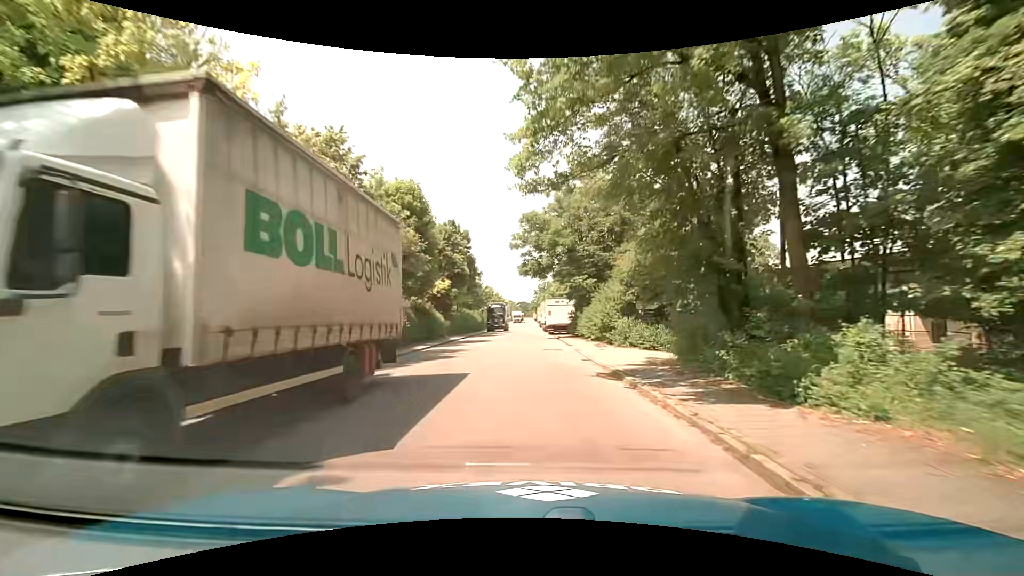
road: tertiary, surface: asphalt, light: Day
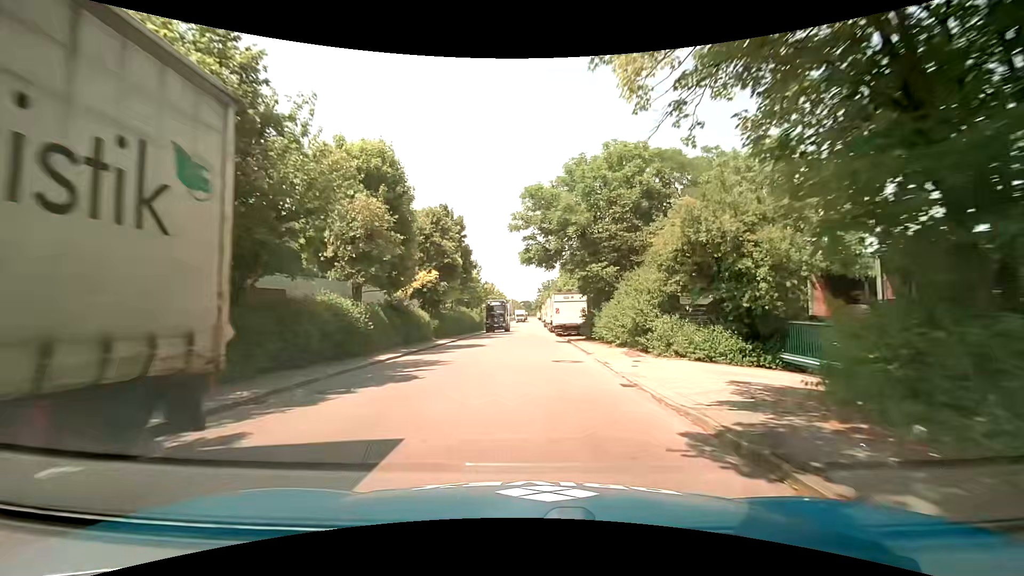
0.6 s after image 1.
(0.0, +6.9) m; -1°
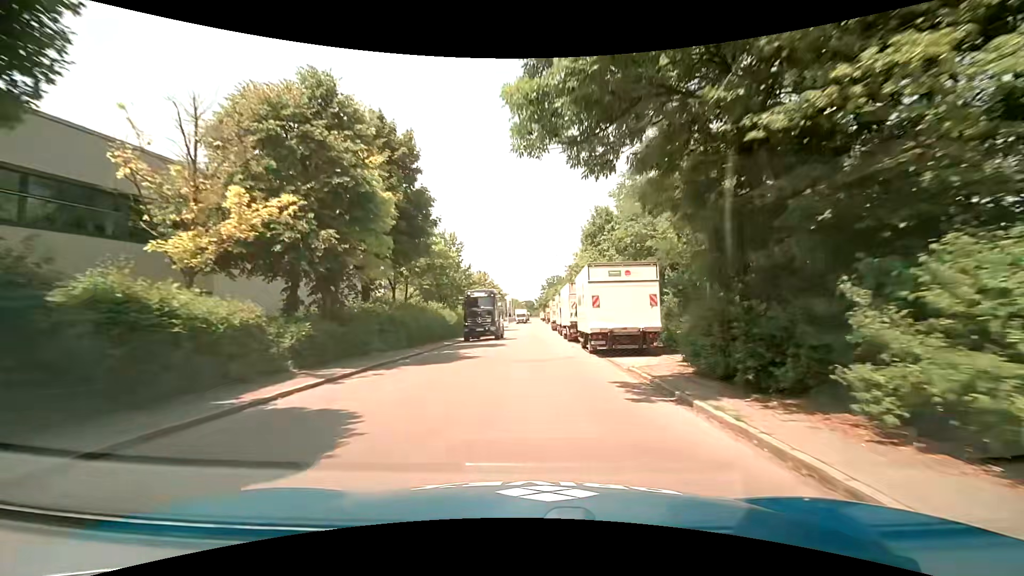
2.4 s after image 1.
(-0.1, +20.8) m; 0°
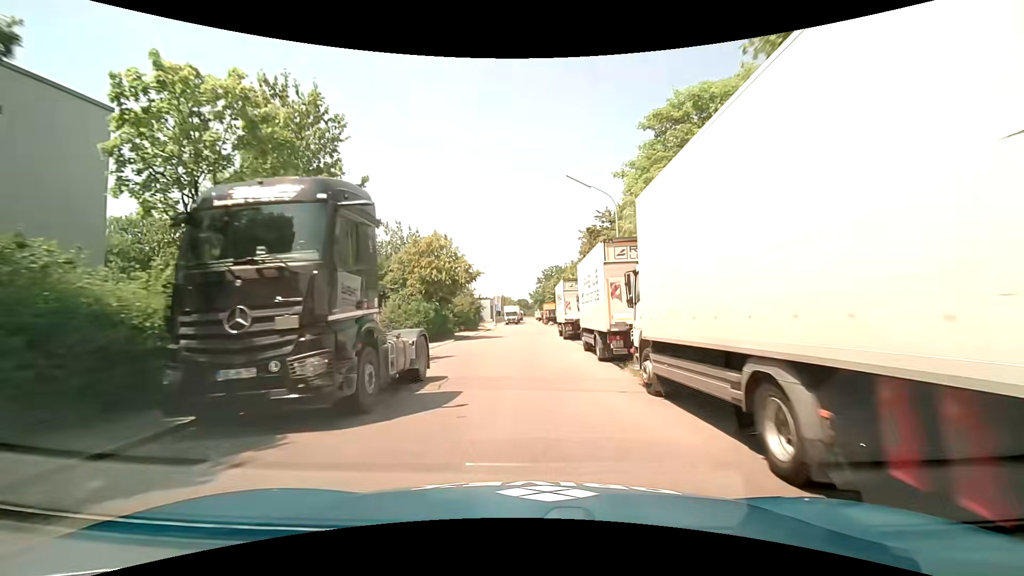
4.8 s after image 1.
(+0.3, +27.7) m; +1°
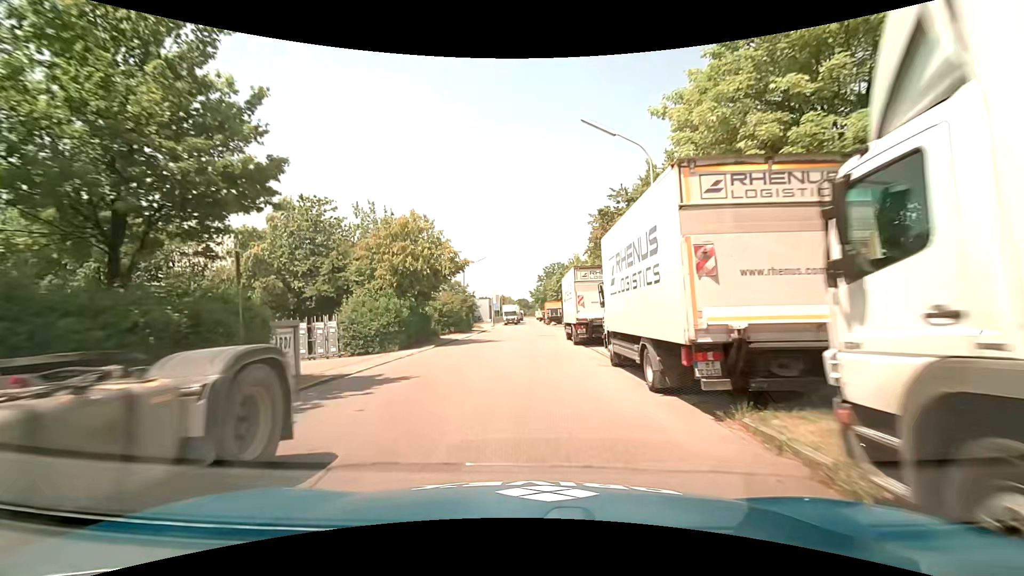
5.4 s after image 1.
(0.0, +6.9) m; 0°
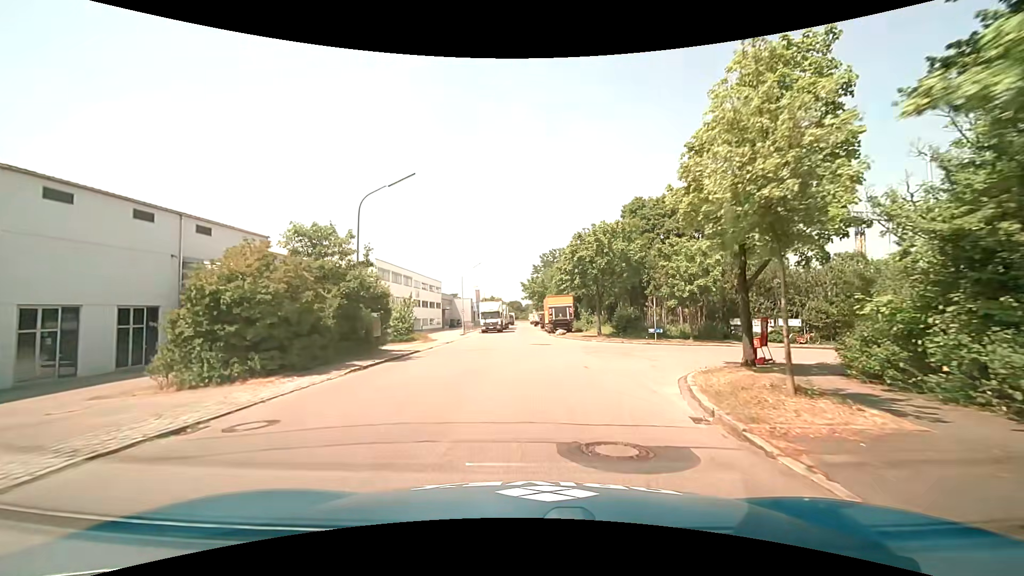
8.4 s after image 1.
(+0.1, +31.0) m; 0°
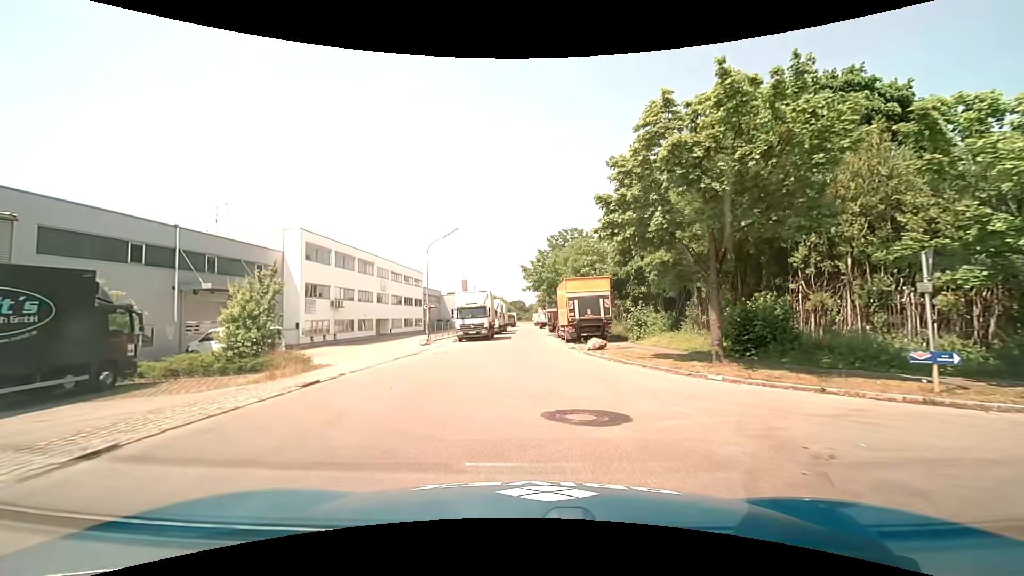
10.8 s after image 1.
(+0.1, +21.6) m; 0°
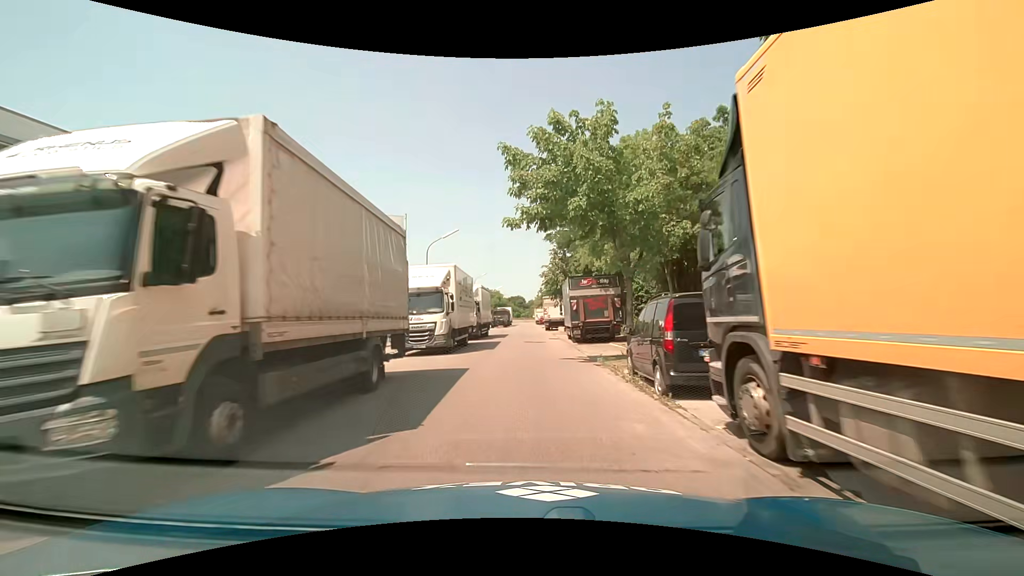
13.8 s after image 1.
(-0.2, +31.7) m; -1°
(0, +10) (0, +20) (0, +30) (0, +40) (0, +50) (0, +60) (+1, +70) (+1, +80) (+1, +90) (+1, +100) m
